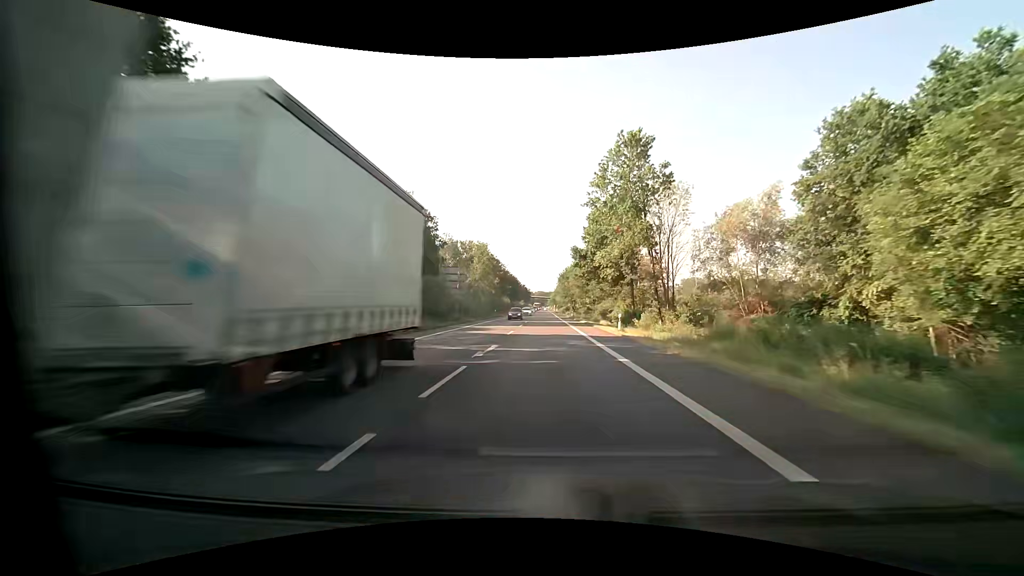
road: primary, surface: asphalt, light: Day
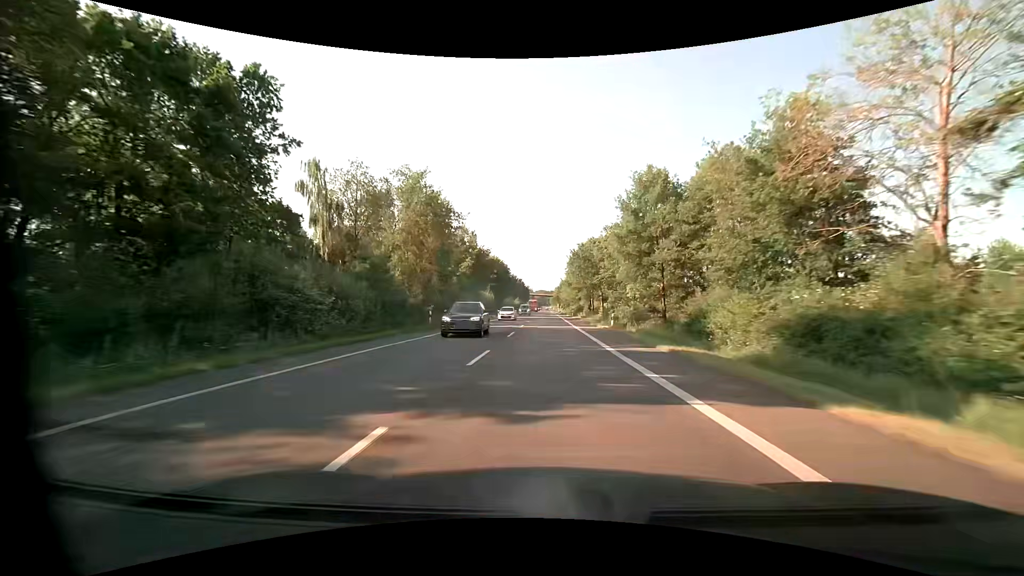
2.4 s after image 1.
(+0.3, +46.5) m; 0°
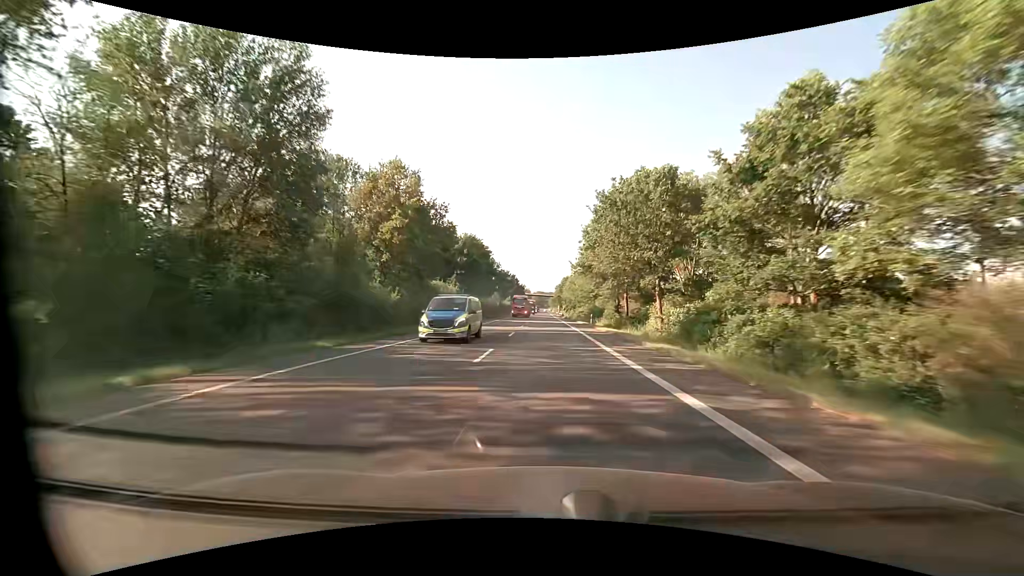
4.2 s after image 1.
(+0.1, +35.8) m; 0°
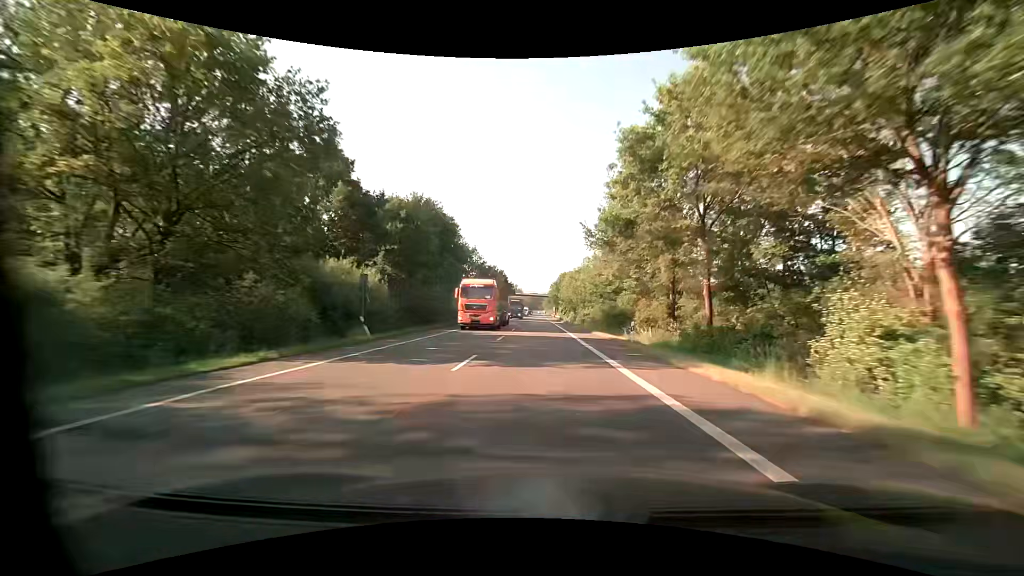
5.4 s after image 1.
(+0.1, +25.5) m; +1°
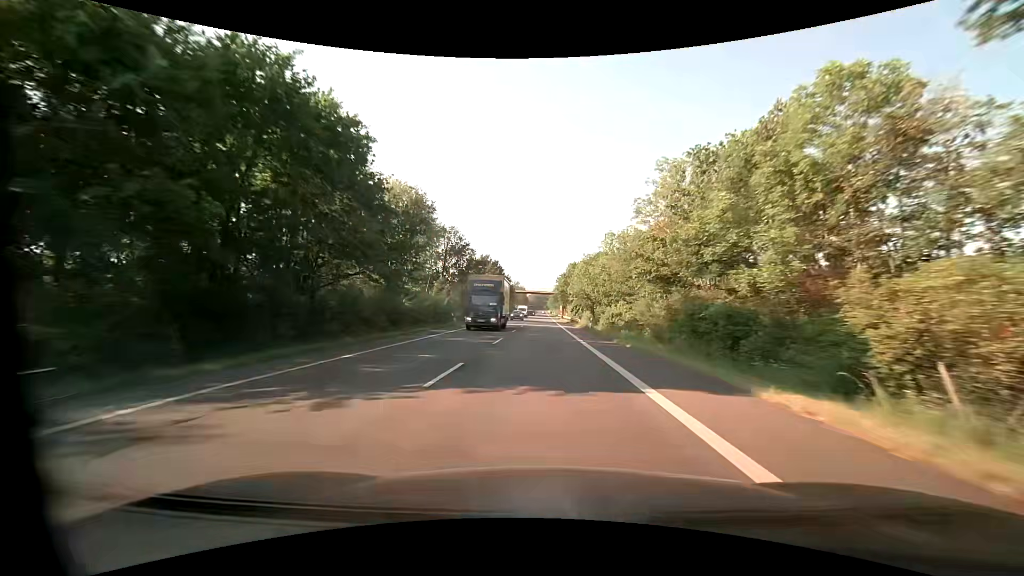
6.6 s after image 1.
(-0.2, +27.0) m; -1°
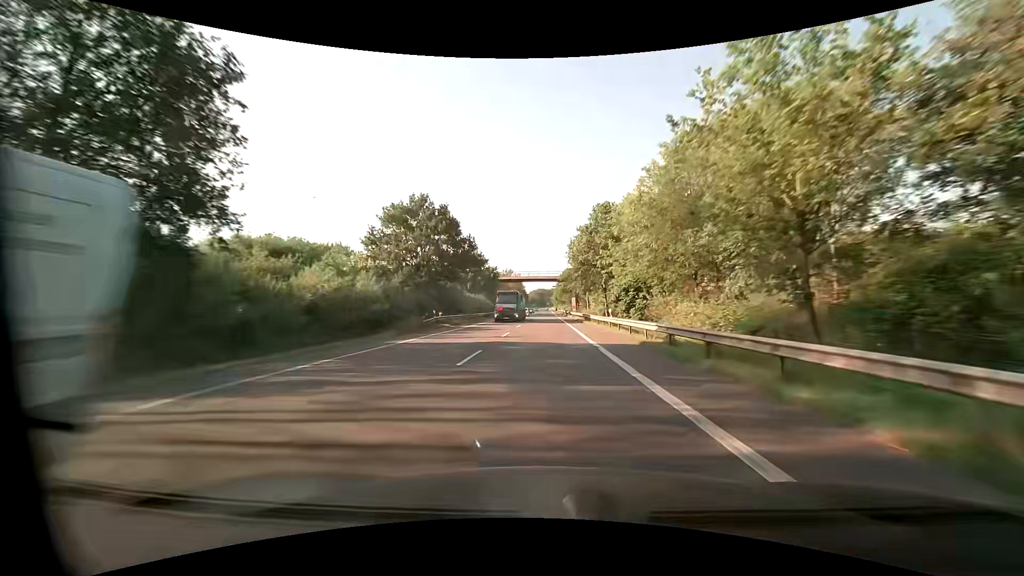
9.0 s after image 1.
(-0.4, +57.9) m; -1°
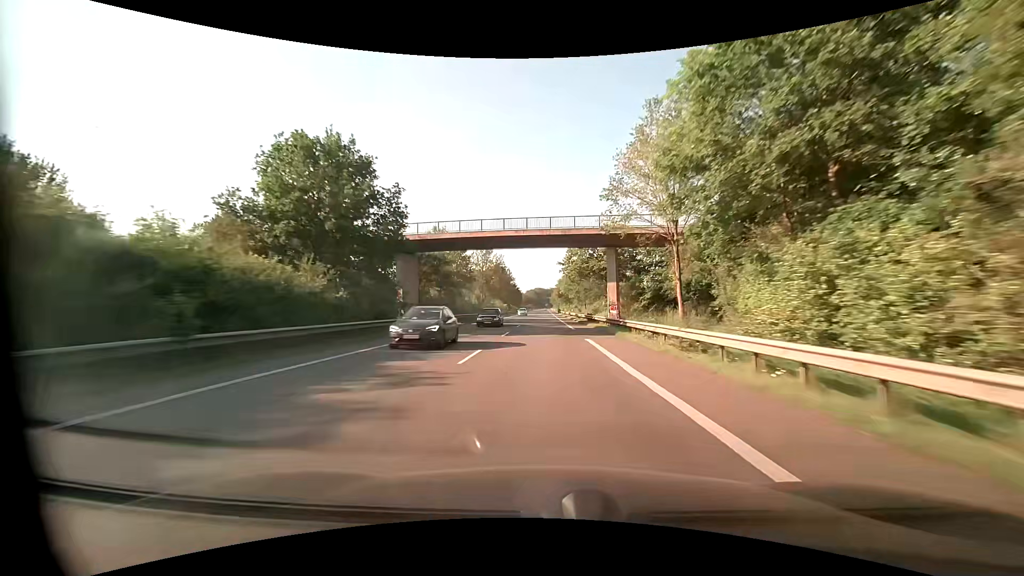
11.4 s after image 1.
(0.0, +60.7) m; 0°
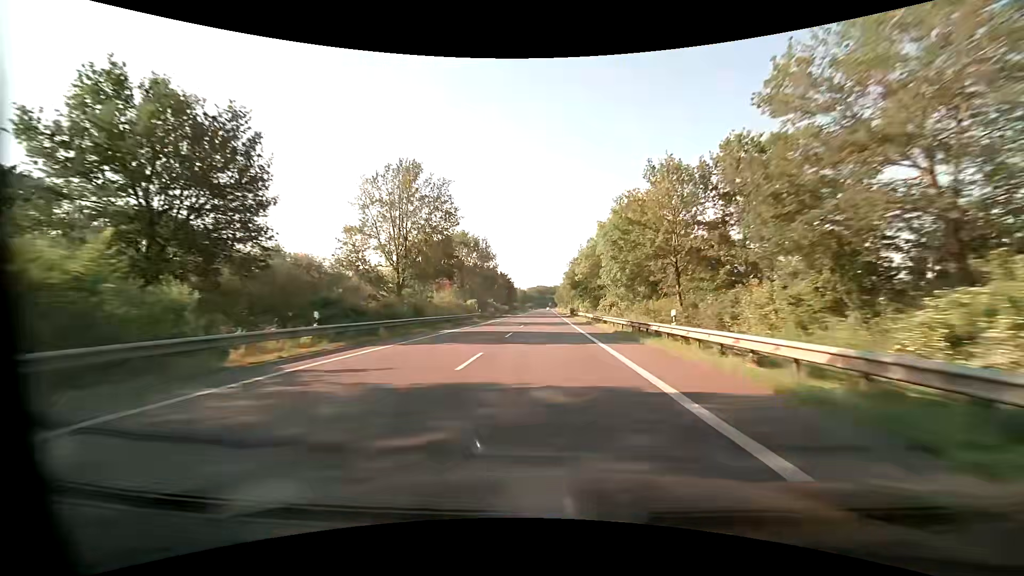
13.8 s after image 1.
(-0.3, +61.8) m; 0°
(0, +10) (0, +20) (0, +30) (0, +40) (0, +50) (0, +60) (0, +70) (0, +80) (0, +90) (0, +100) m
